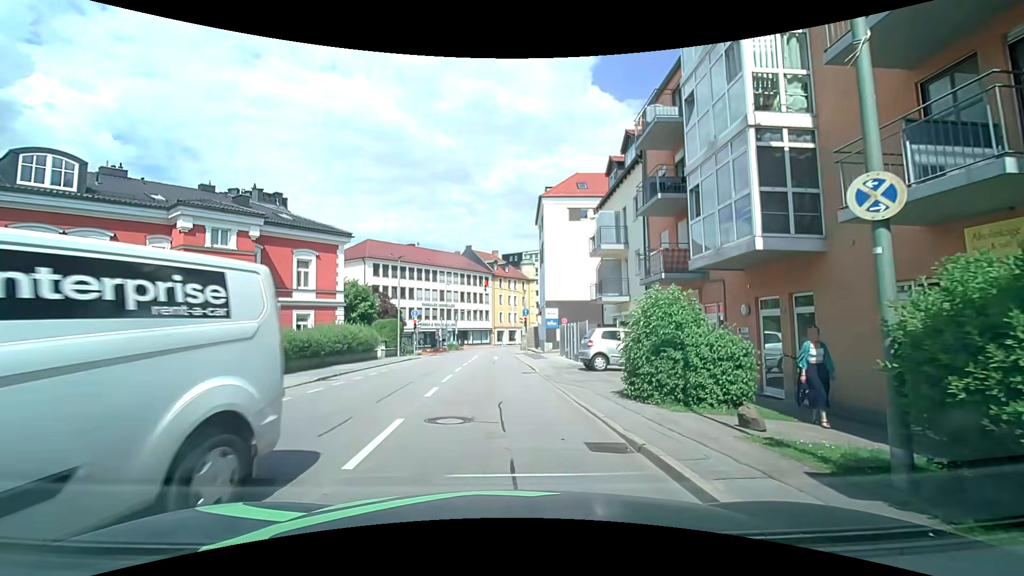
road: tertiary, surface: asphalt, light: Day
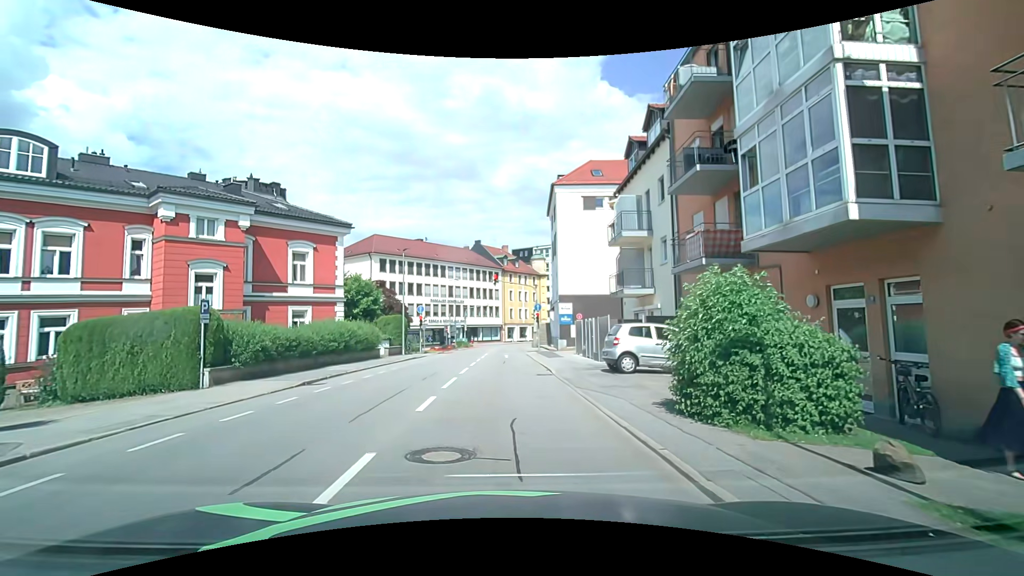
(0.0, +2.5) m; 0°
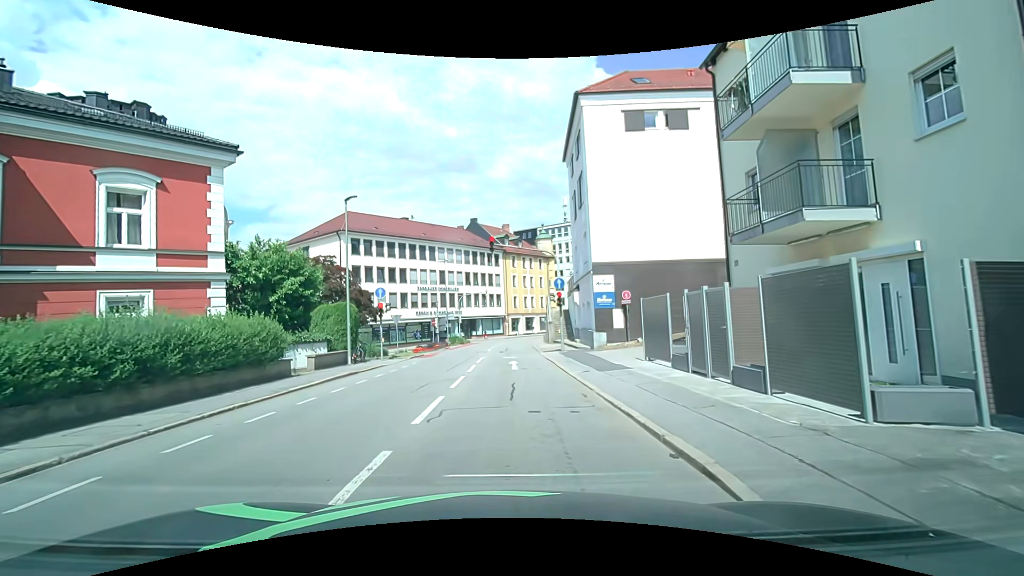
(-0.2, +14.0) m; +1°
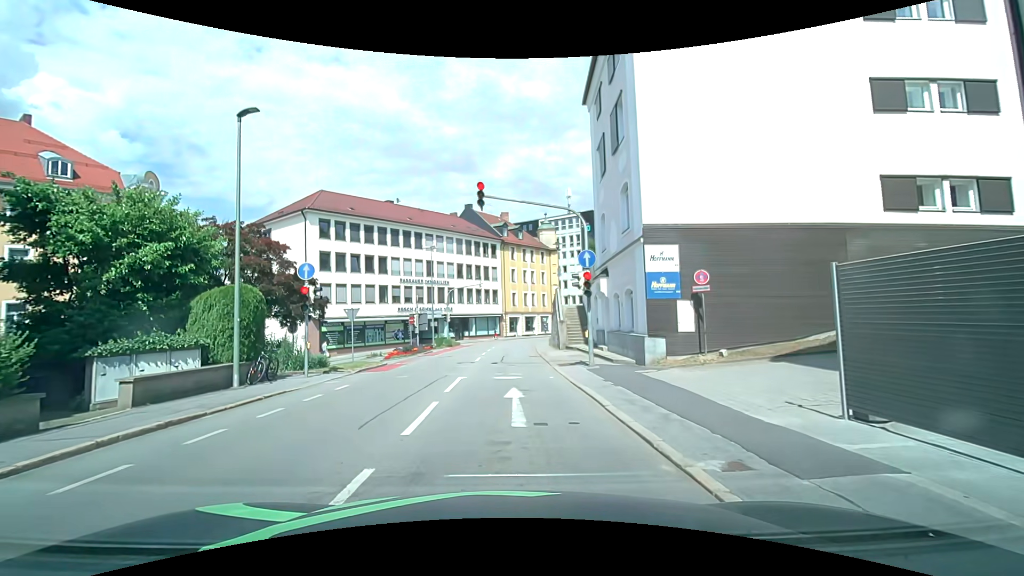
(-0.2, +9.5) m; 0°
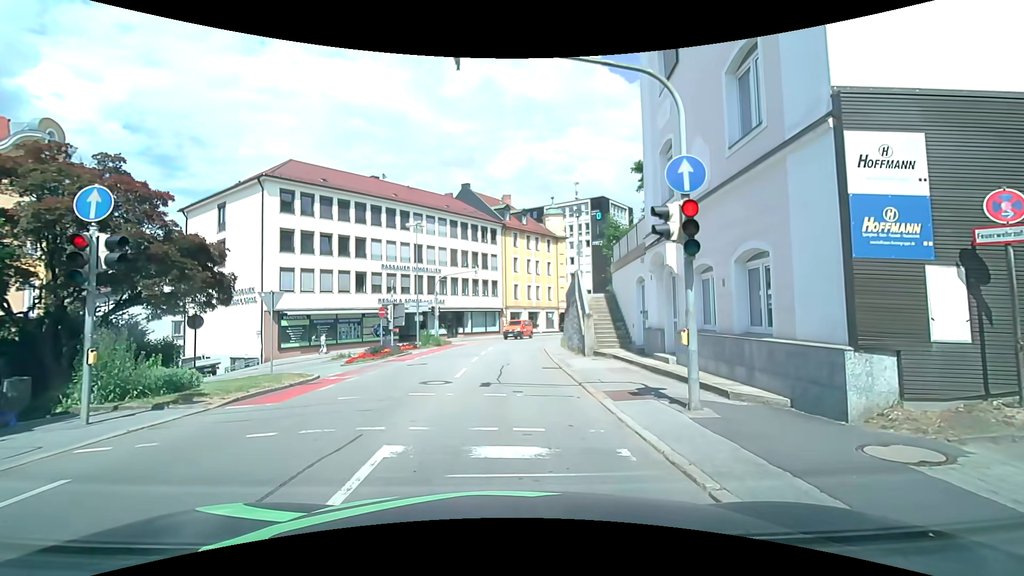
(-0.3, +8.7) m; -2°
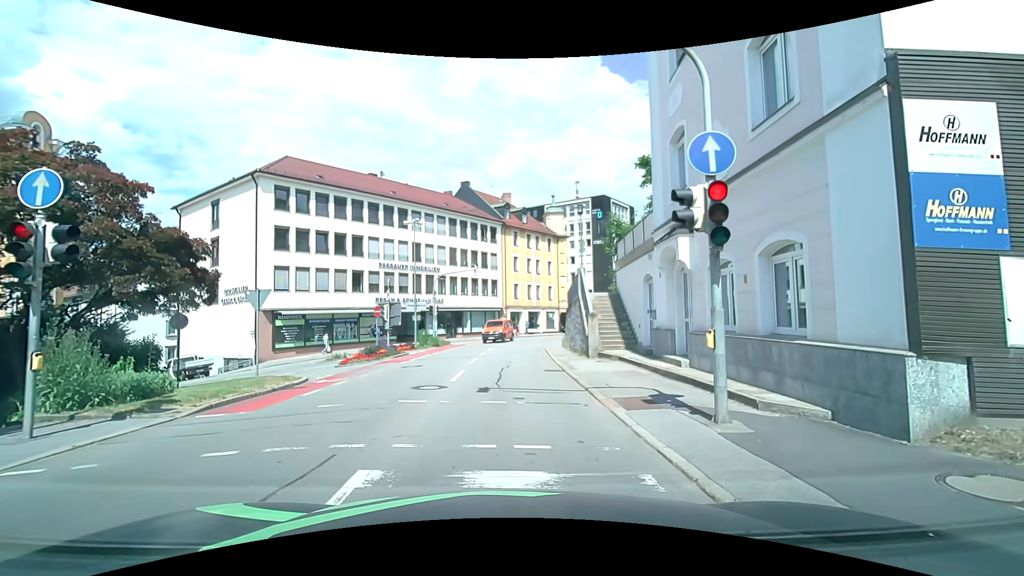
(0.0, +0.9) m; 0°
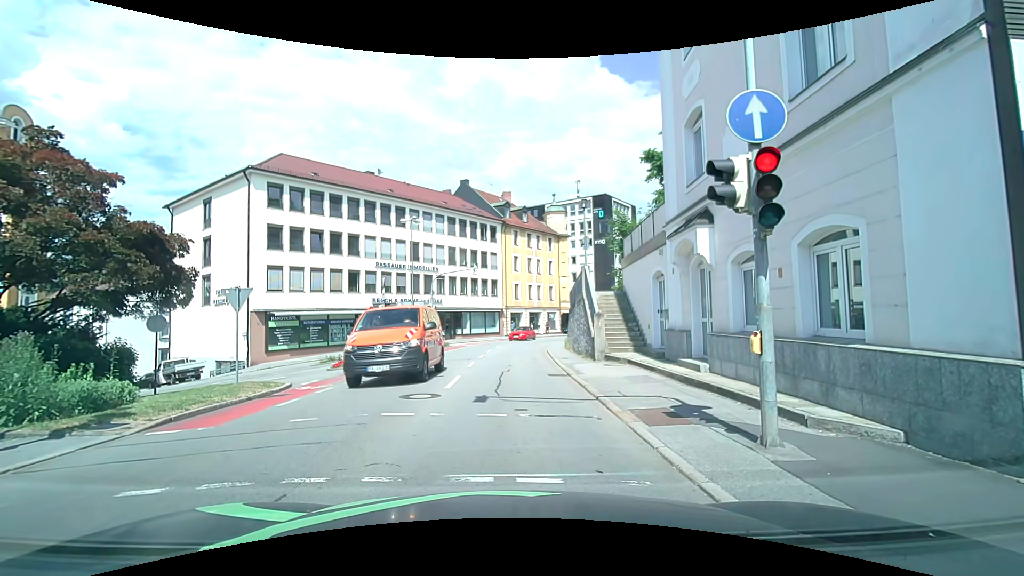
(0.0, +1.1) m; 0°
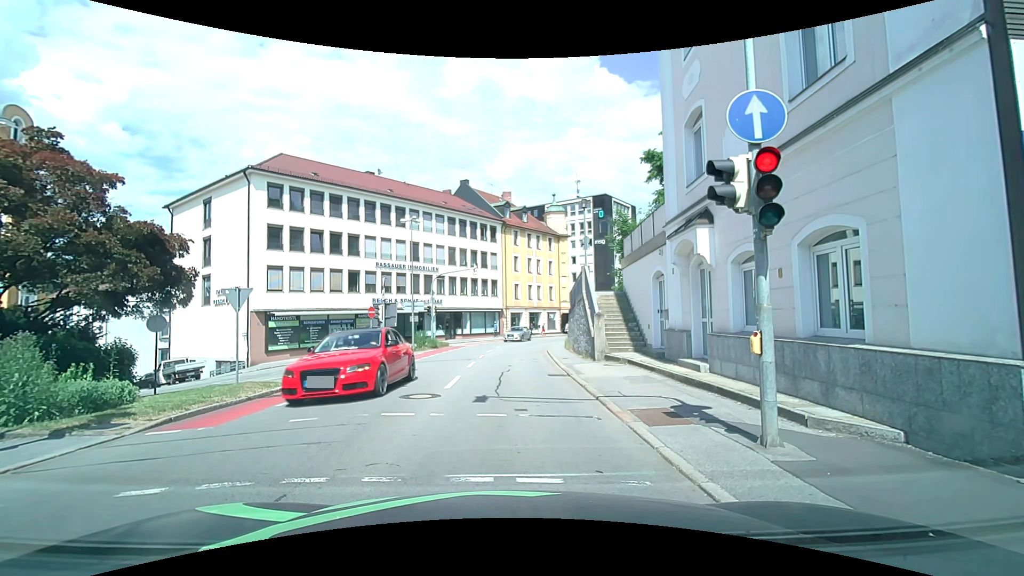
(0.0, 0.0) m; 0°
